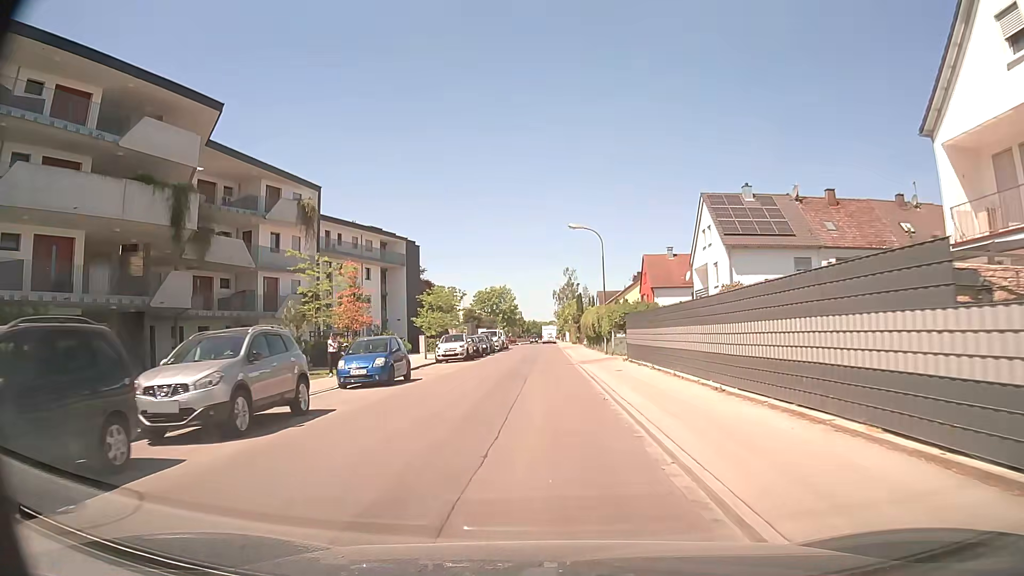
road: unclassified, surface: asphalt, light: Day
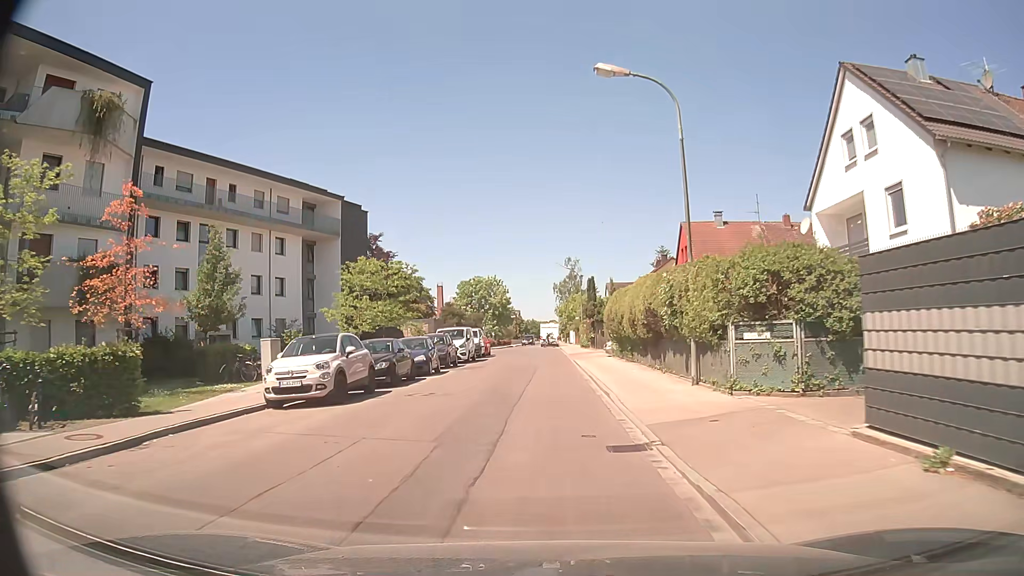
(+0.3, +23.4) m; 0°
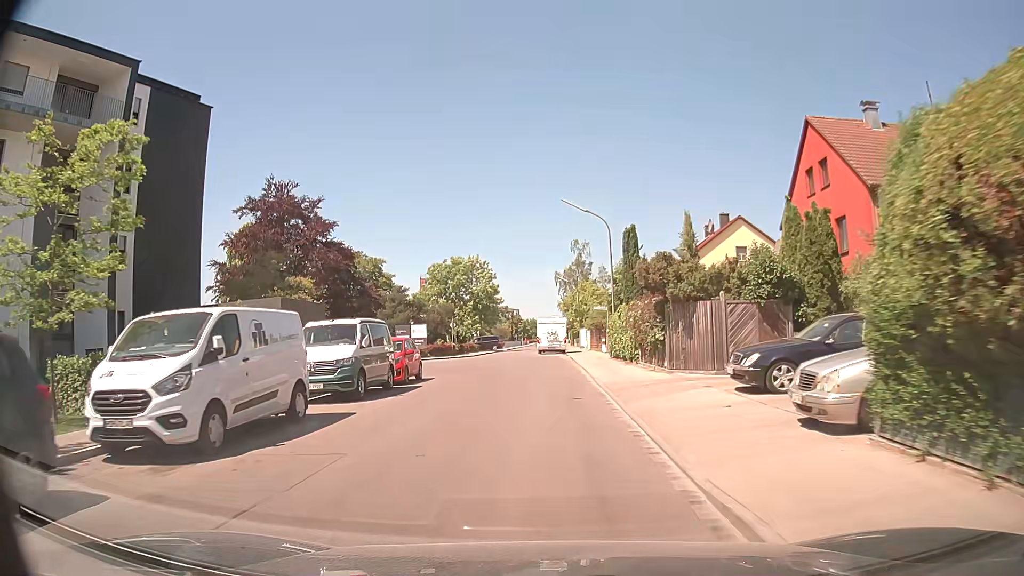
(+0.1, +28.8) m; 0°
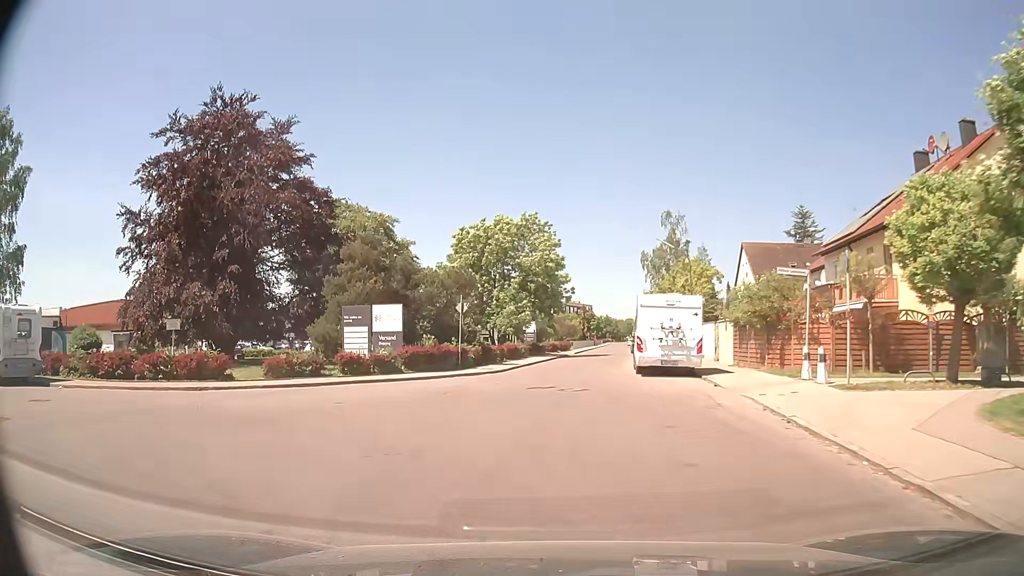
(-1.3, +27.8) m; -6°
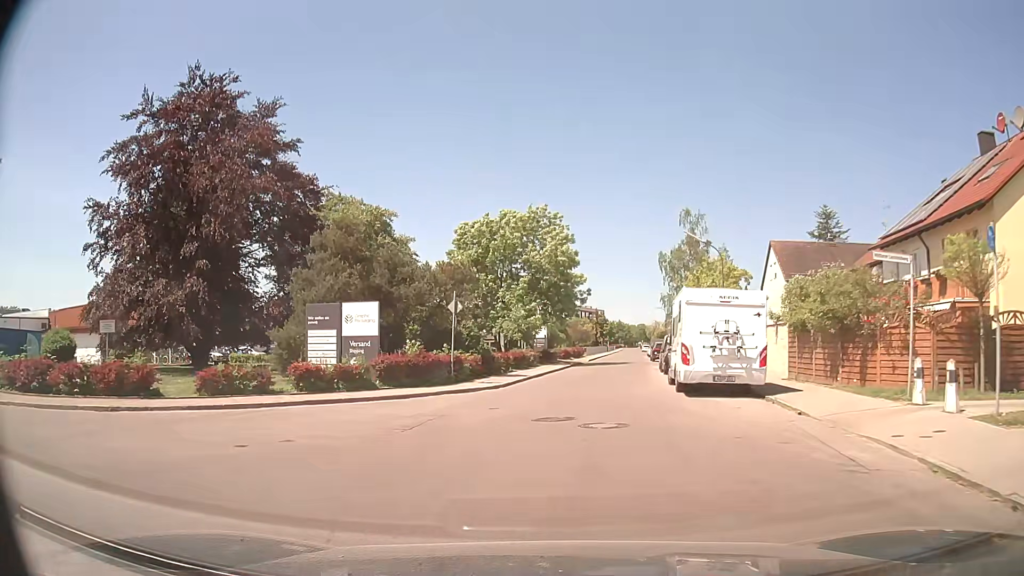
(-0.1, +5.4) m; -2°
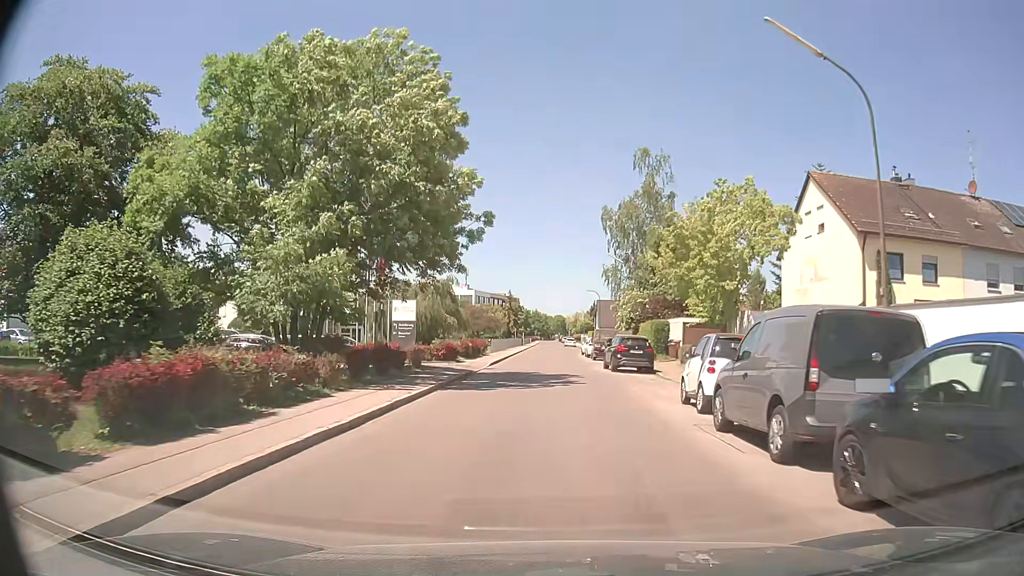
(+2.1, +27.2) m; +8°
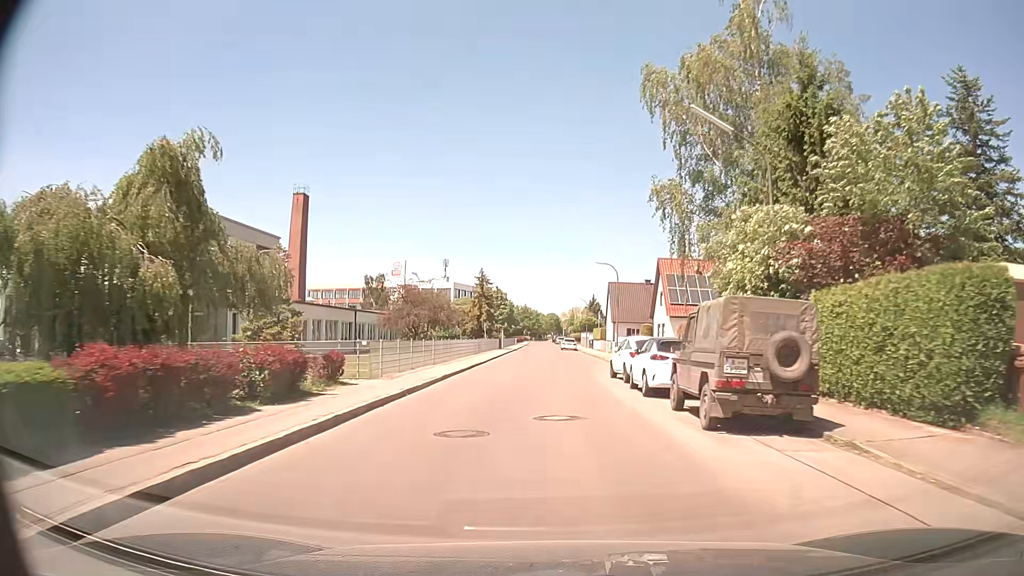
(+0.4, +34.0) m; +1°
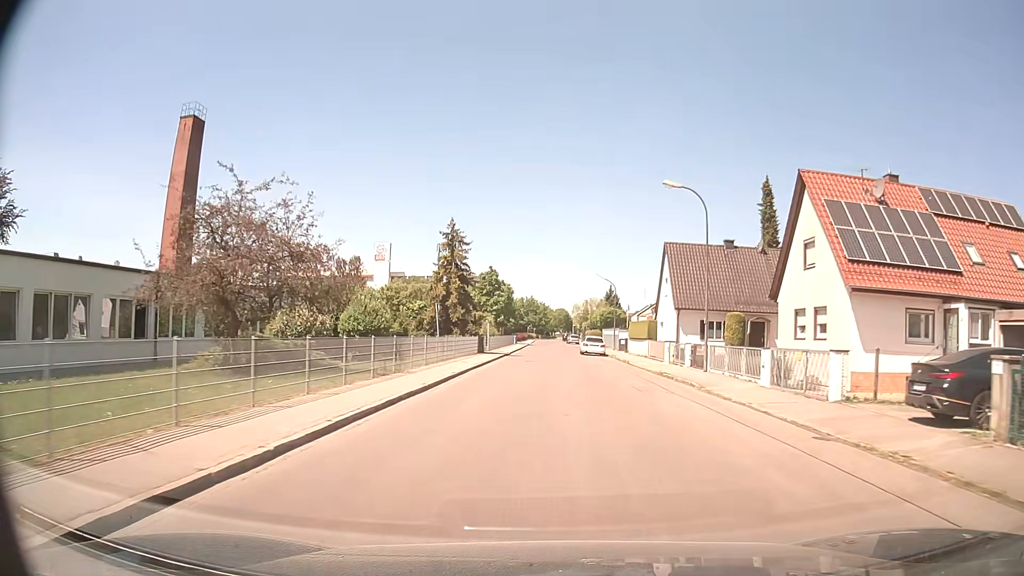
(-0.3, +30.0) m; -1°
(0, +10) (0, +20) (0, +30) (+1, +40) (+1, +50) (+1, +60) (+1, +70) (+1, +80) (+1, +90) (+1, +100) m
